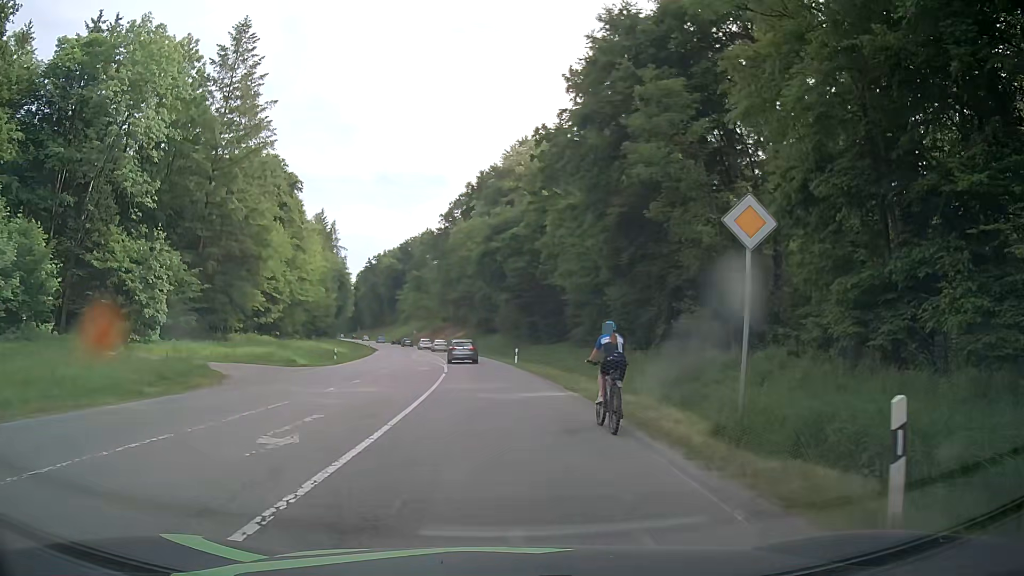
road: secondary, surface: asphalt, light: Day
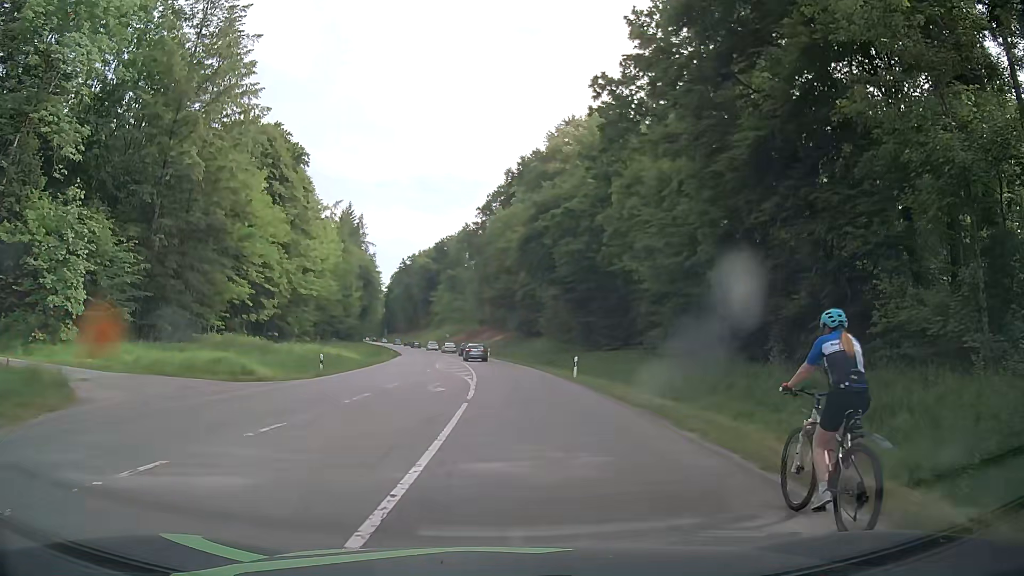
(-0.6, +13.0) m; -4°
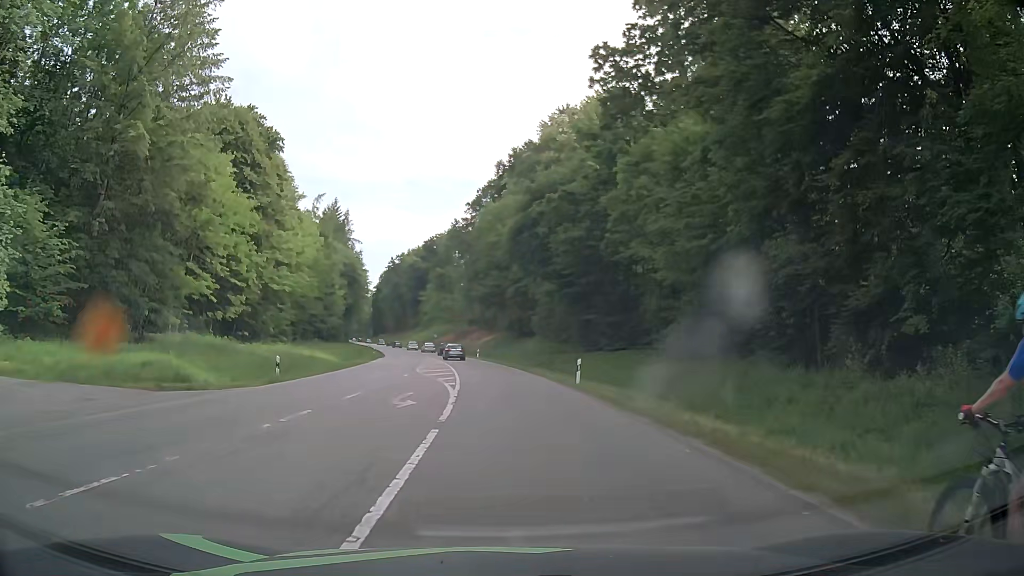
(+0.1, +5.2) m; +1°
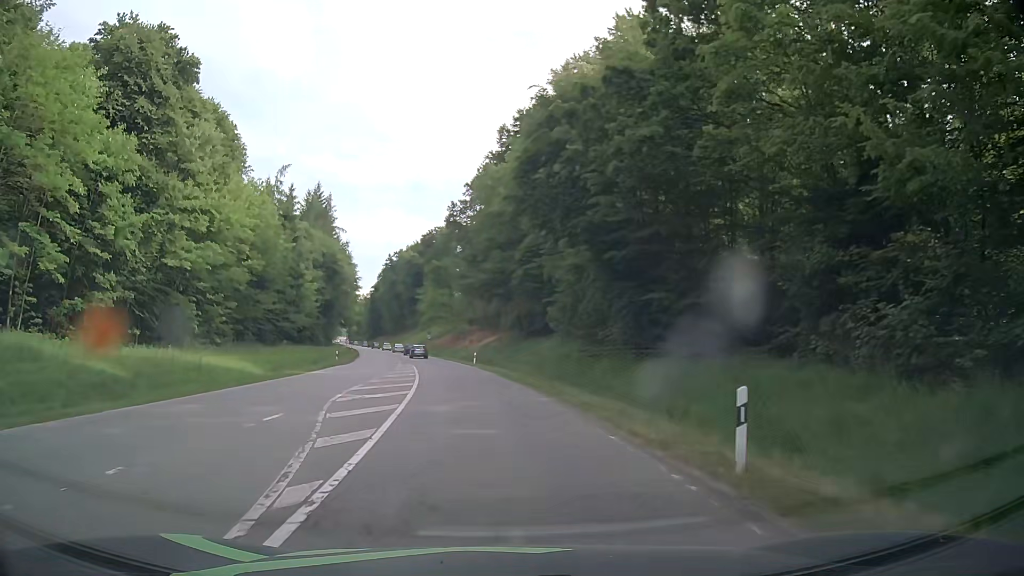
(+0.2, +18.6) m; 0°
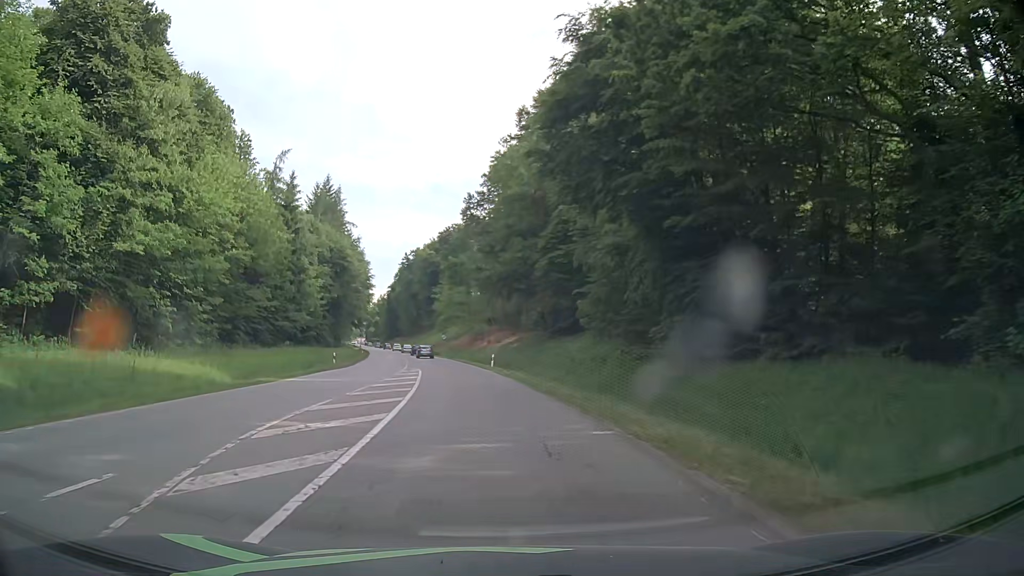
(-0.1, +7.3) m; -1°
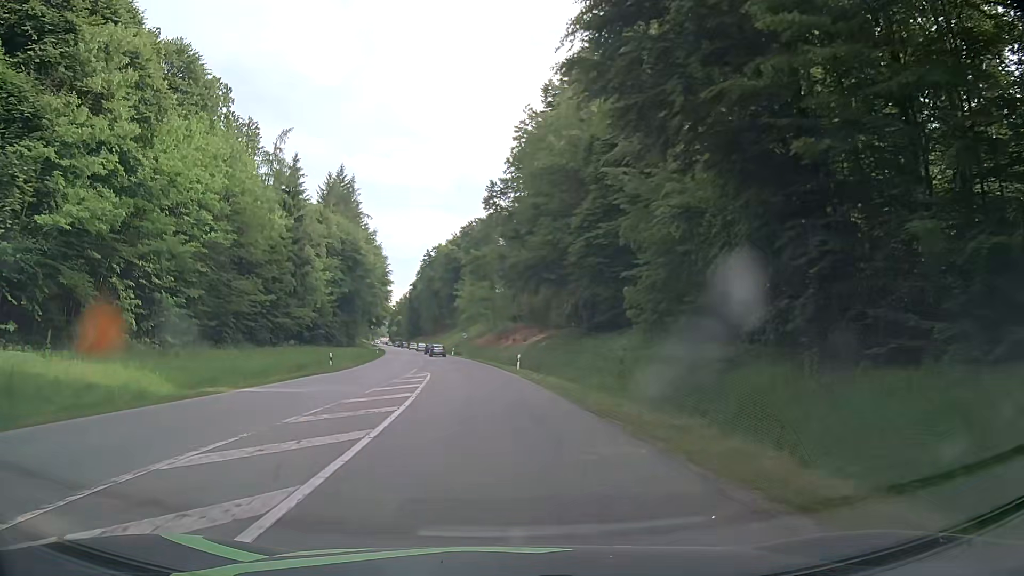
(-0.2, +7.8) m; -2°
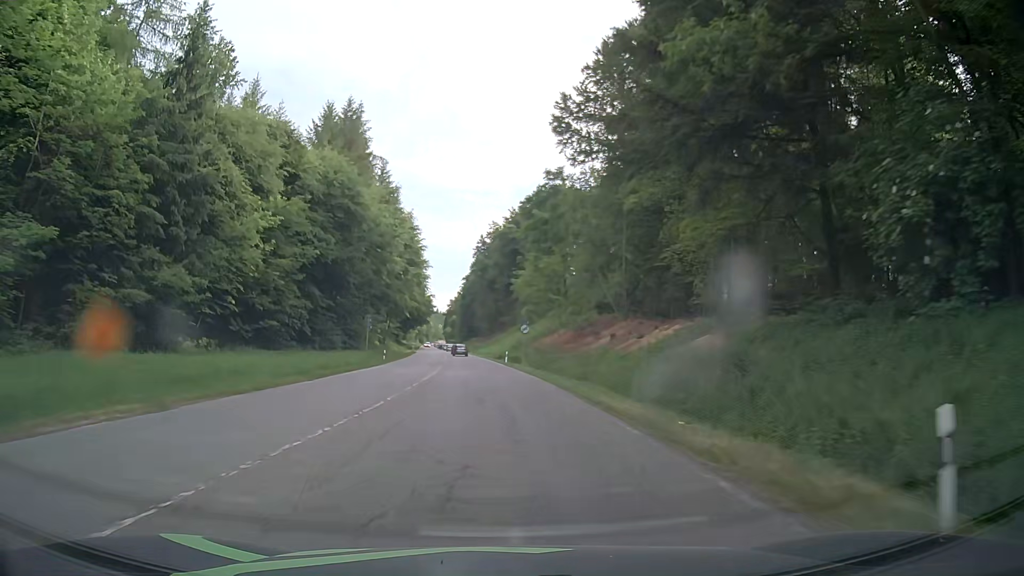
(-1.8, +36.7) m; -5°
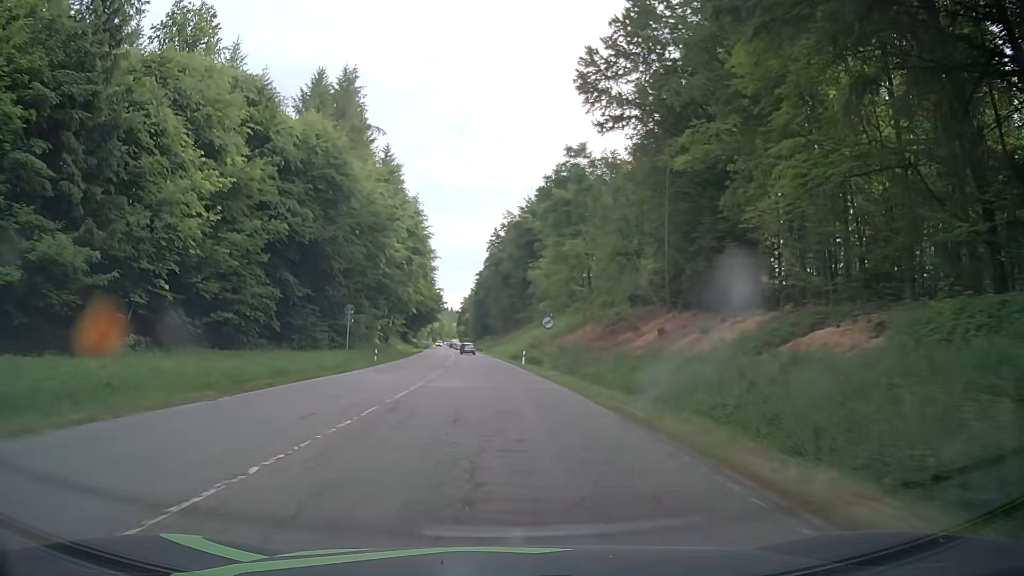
(-0.2, +10.5) m; -2°
